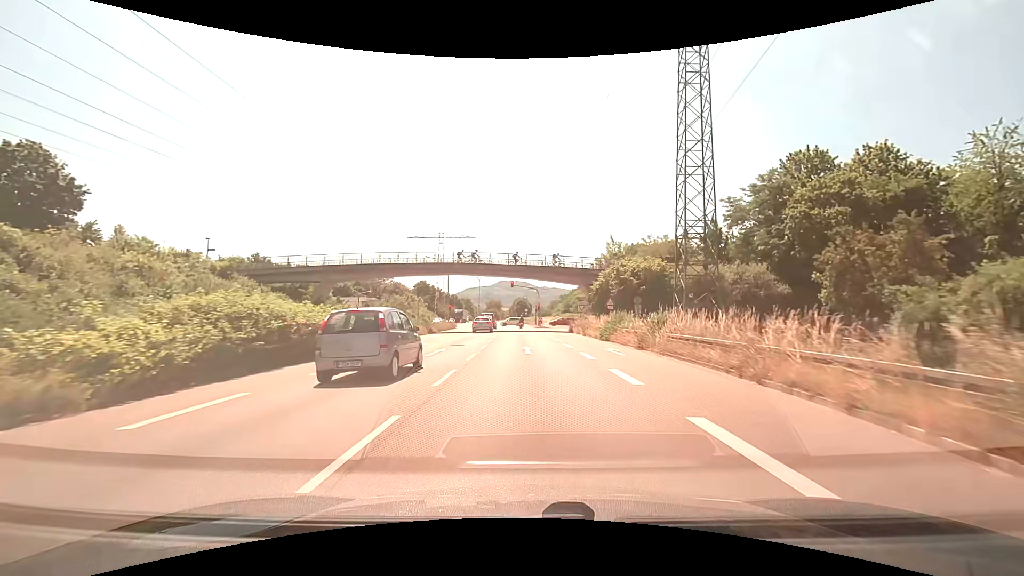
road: trunk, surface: asphalt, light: Day
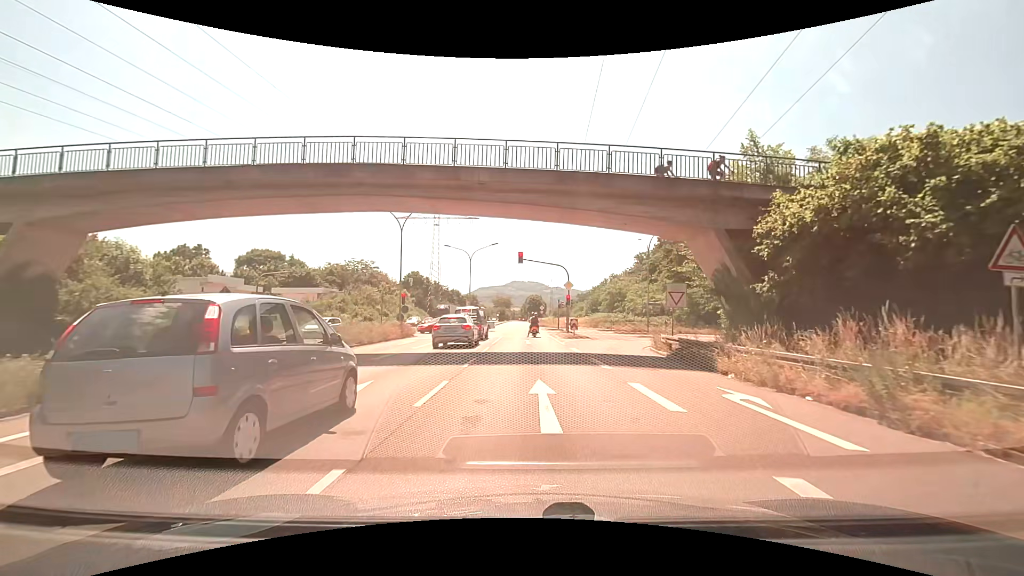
(-0.6, +32.0) m; -1°
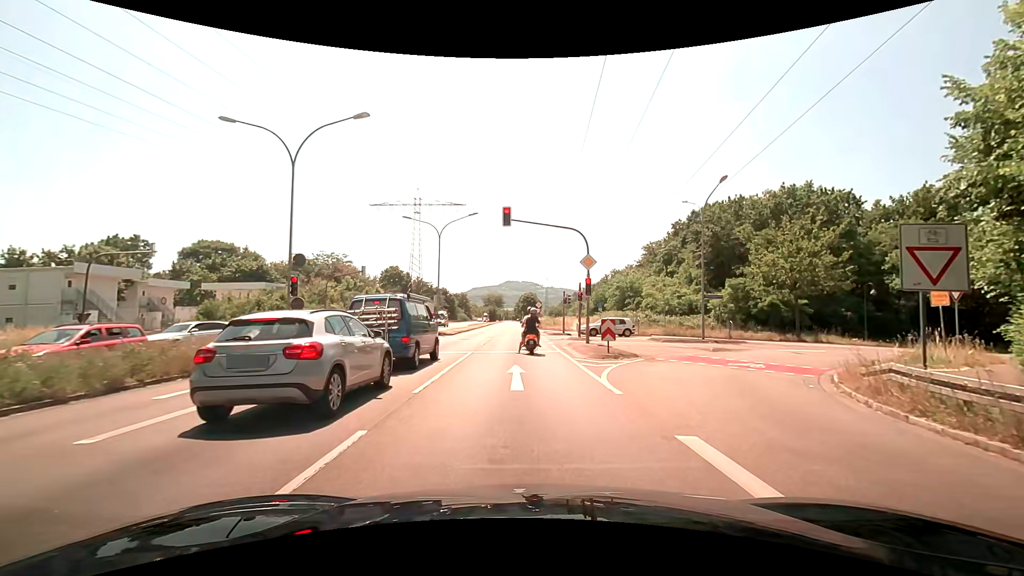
(+0.1, +16.2) m; +1°
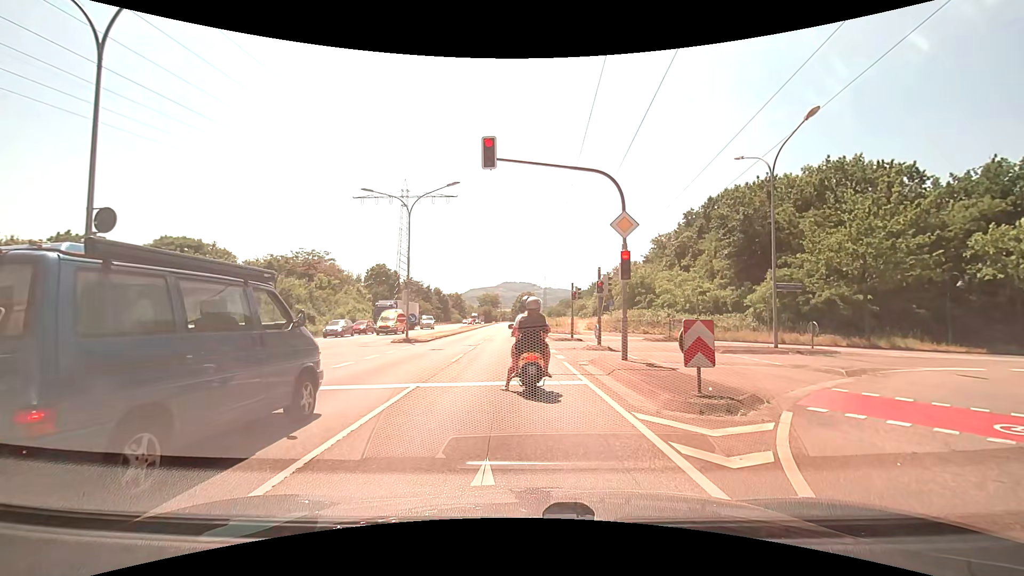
(-0.1, +9.1) m; 0°
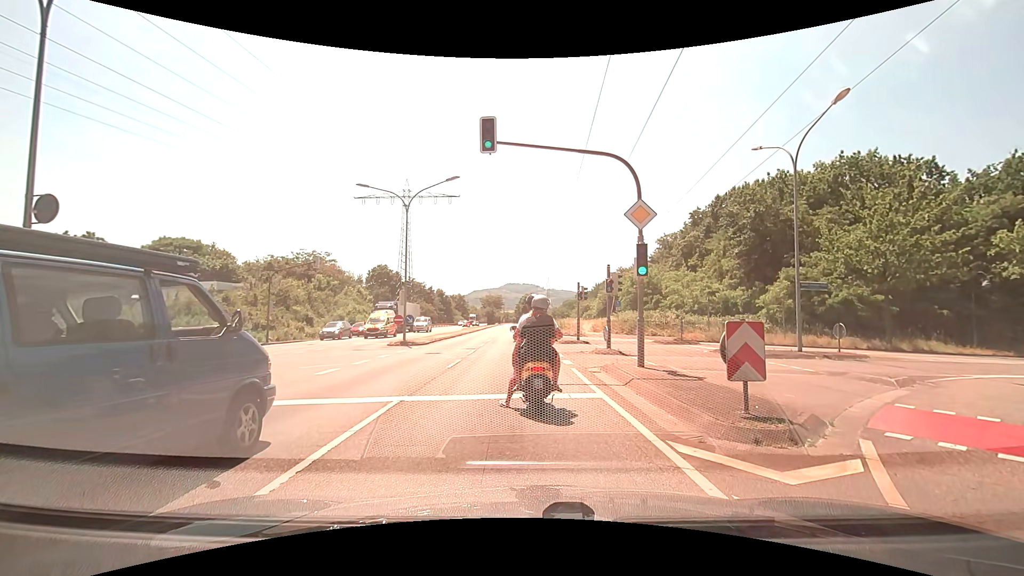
(0.0, +1.5) m; 0°
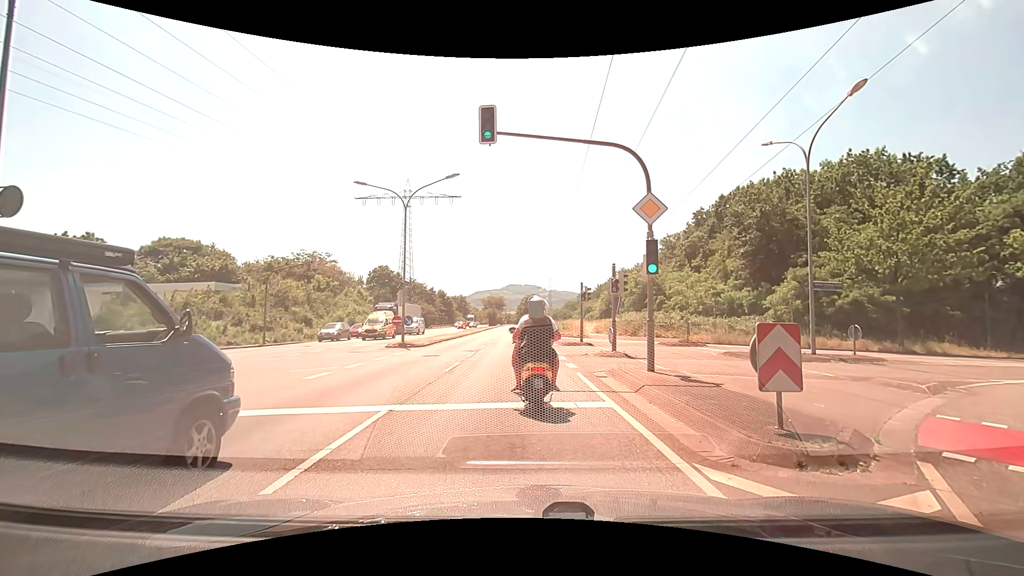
(0.0, +0.8) m; 0°
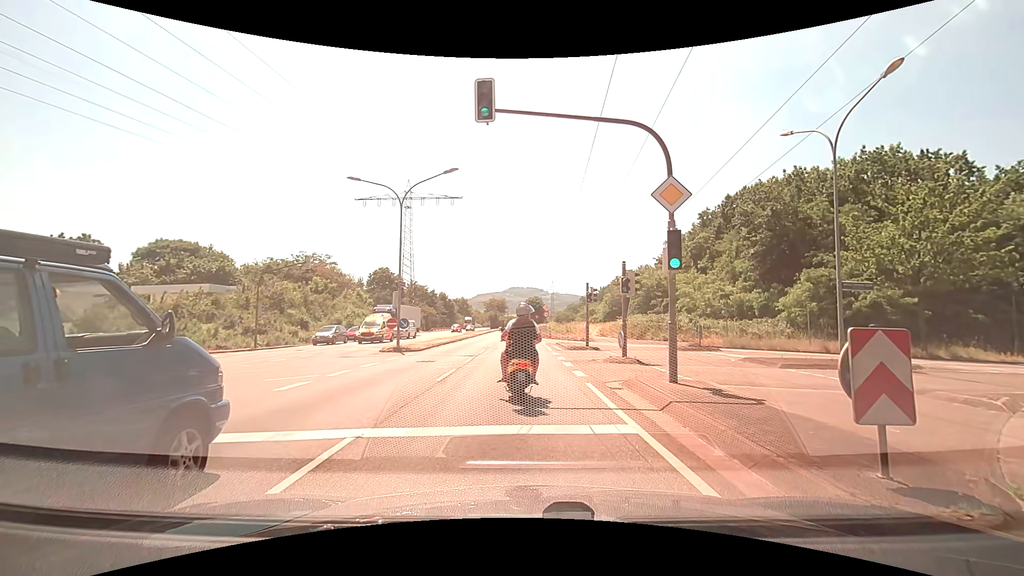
(0.0, +1.6) m; -1°
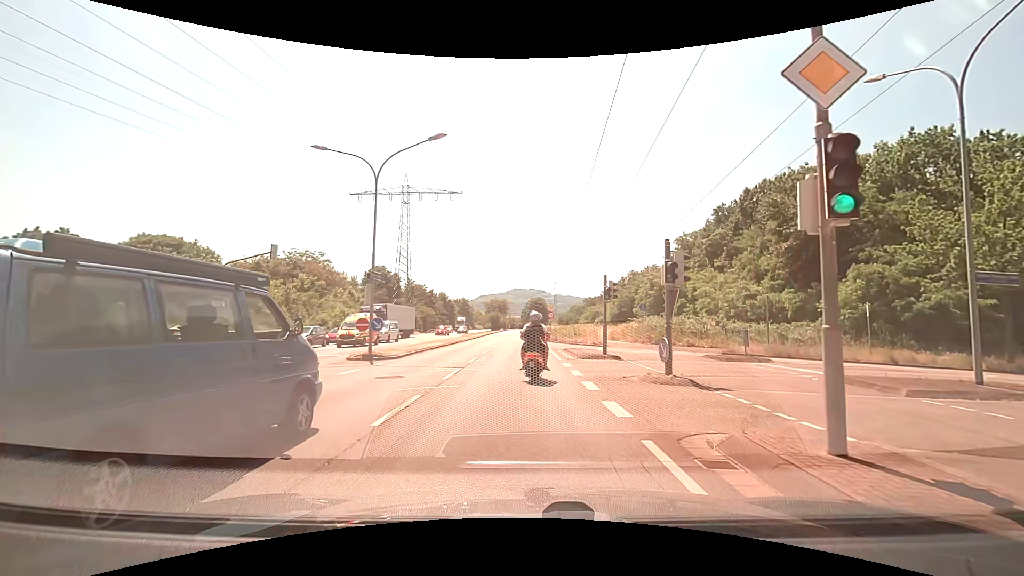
(0.0, +5.4) m; 0°
(0, +10) (0, +20) (0, +30) (-1, +40) (-1, +50) (-1, +60) (-1, +70) (-1, +80) (-1, +90) (-1, +100) m
